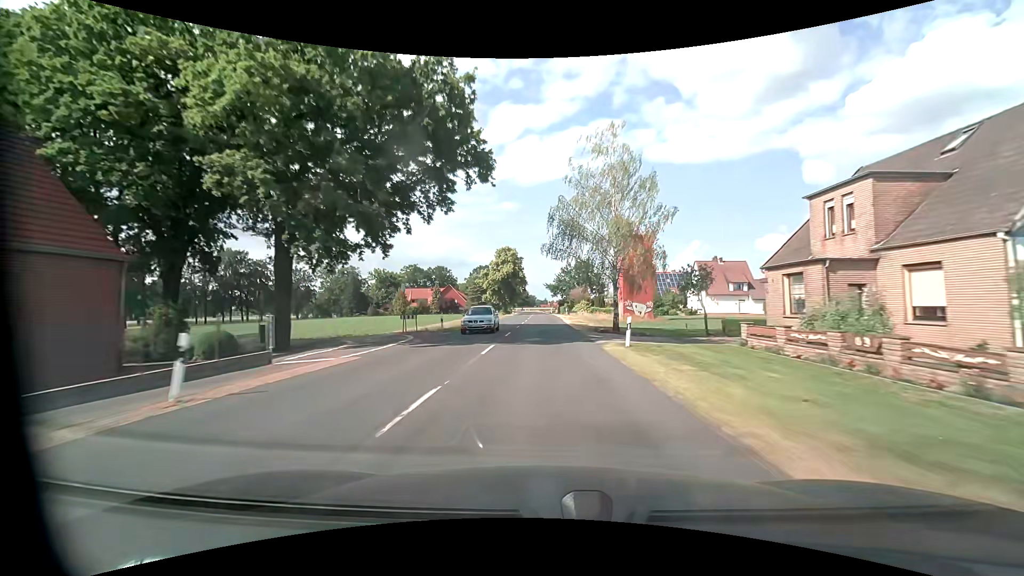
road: secondary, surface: asphalt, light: Day
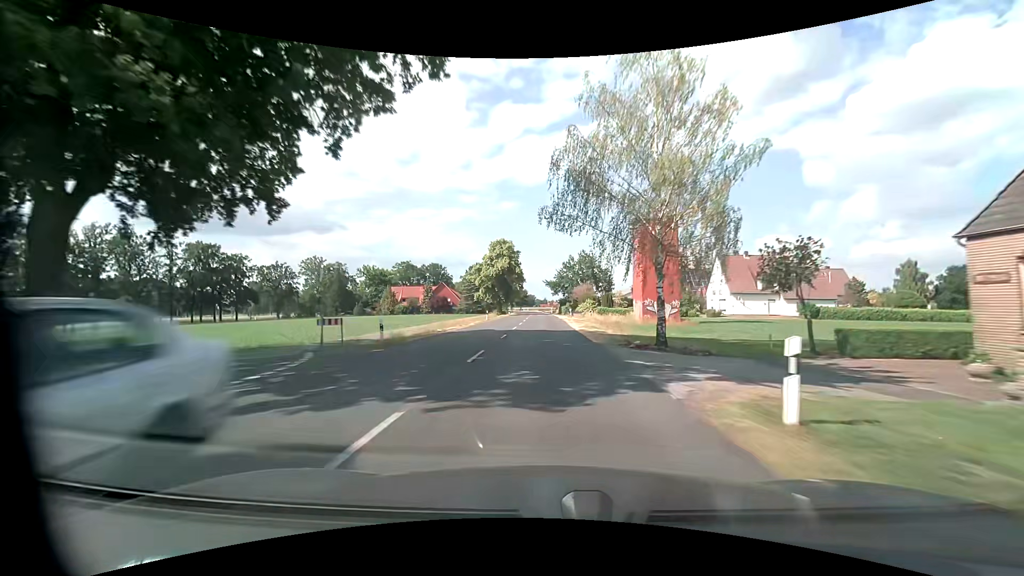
(0.0, +11.3) m; 0°
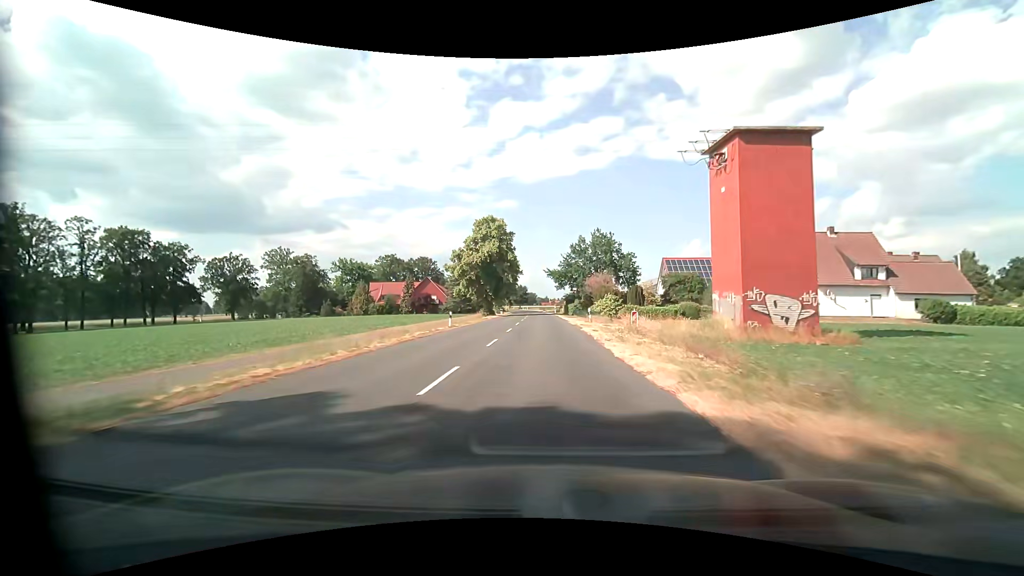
(0.0, +22.5) m; 0°
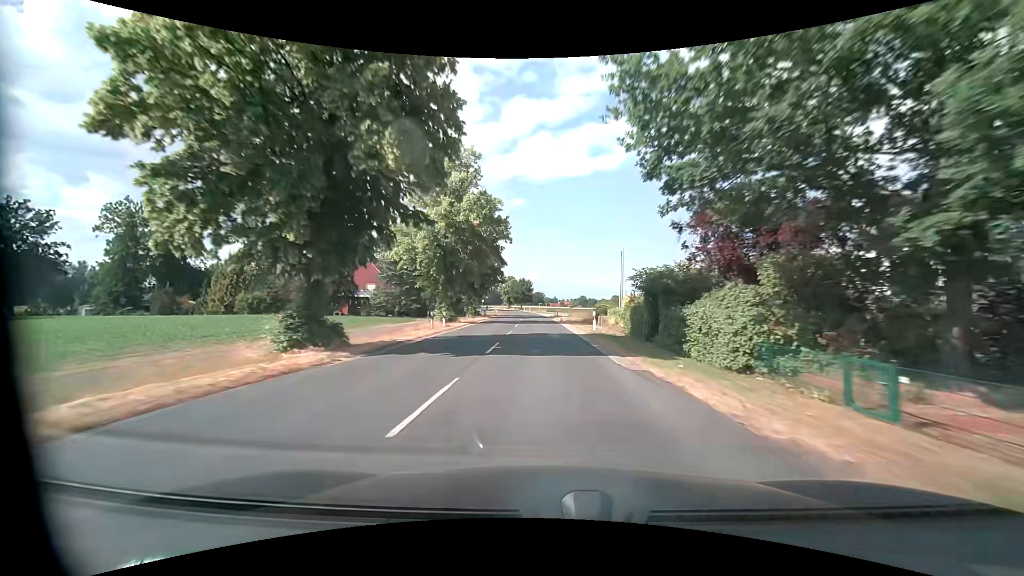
(-0.6, +56.3) m; -1°
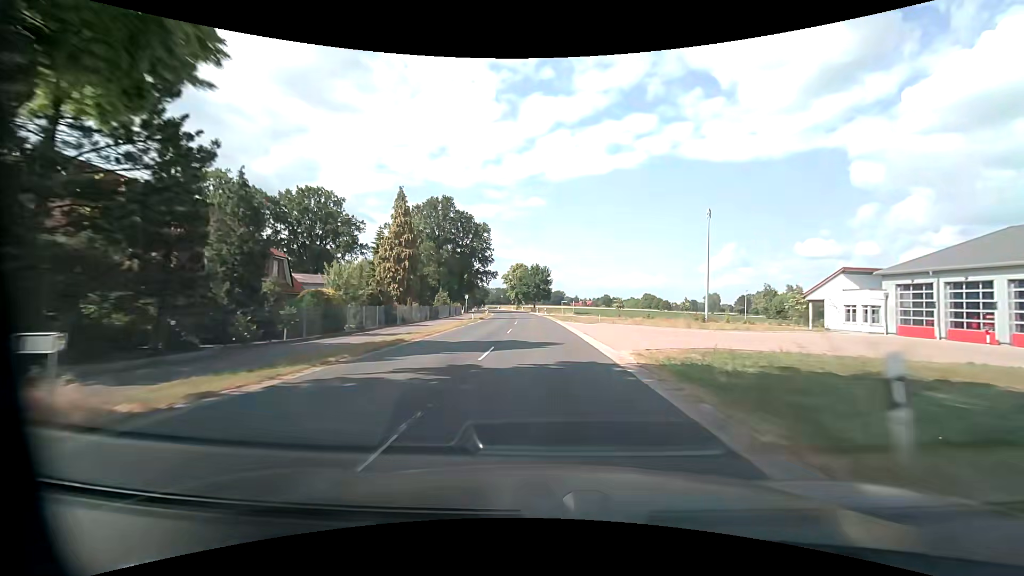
(-0.7, +56.3) m; -2°
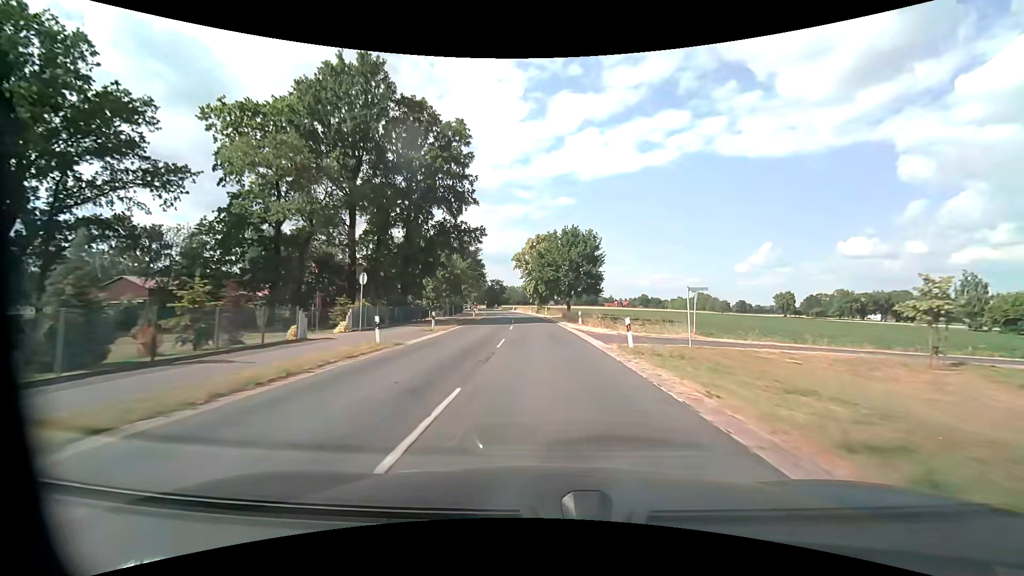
(-1.7, +56.3) m; -4°
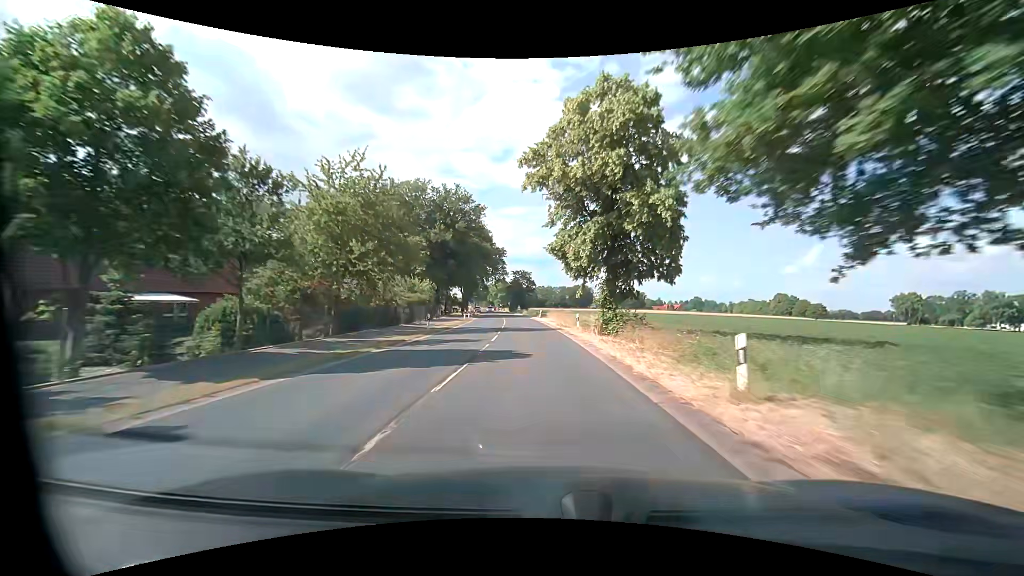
(-1.9, +56.2) m; -4°
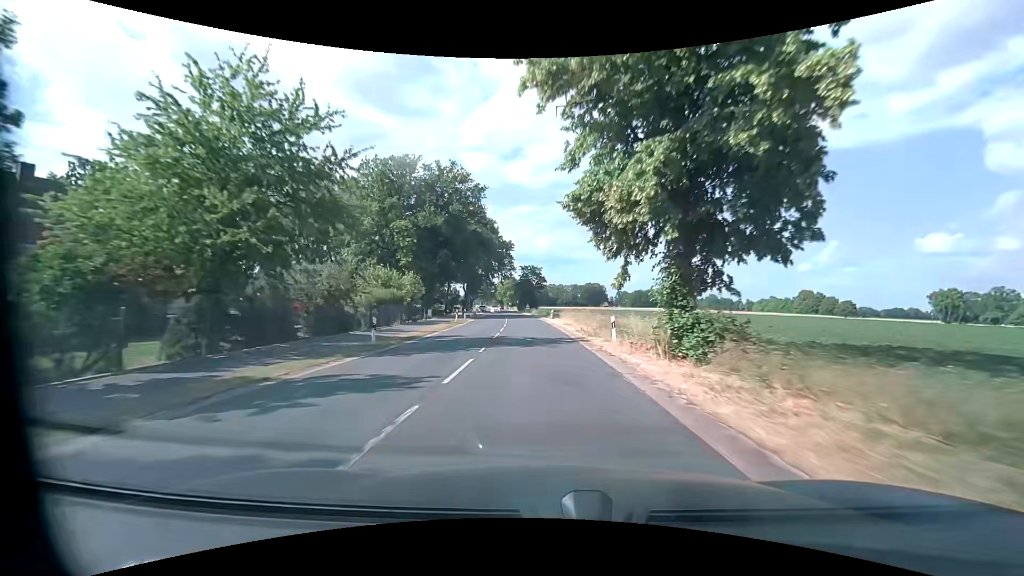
(-0.1, +11.3) m; -1°
(0, +10) (0, +20) (-1, +30) (-1, +40) (-2, +50) (-3, +60) (-4, +70) (-5, +80) (-6, +90) (-7, +100) m
